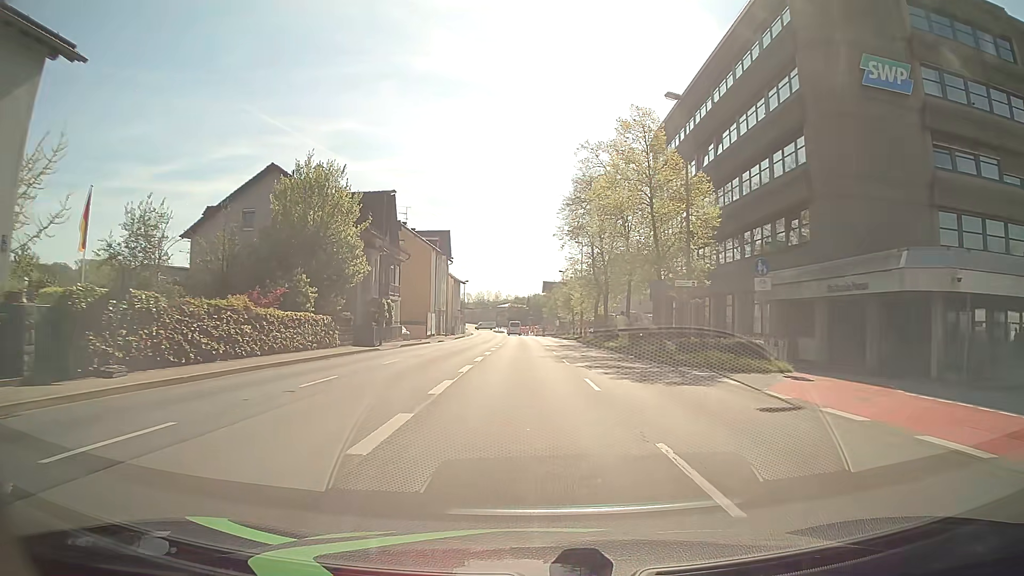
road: primary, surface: asphalt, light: Day
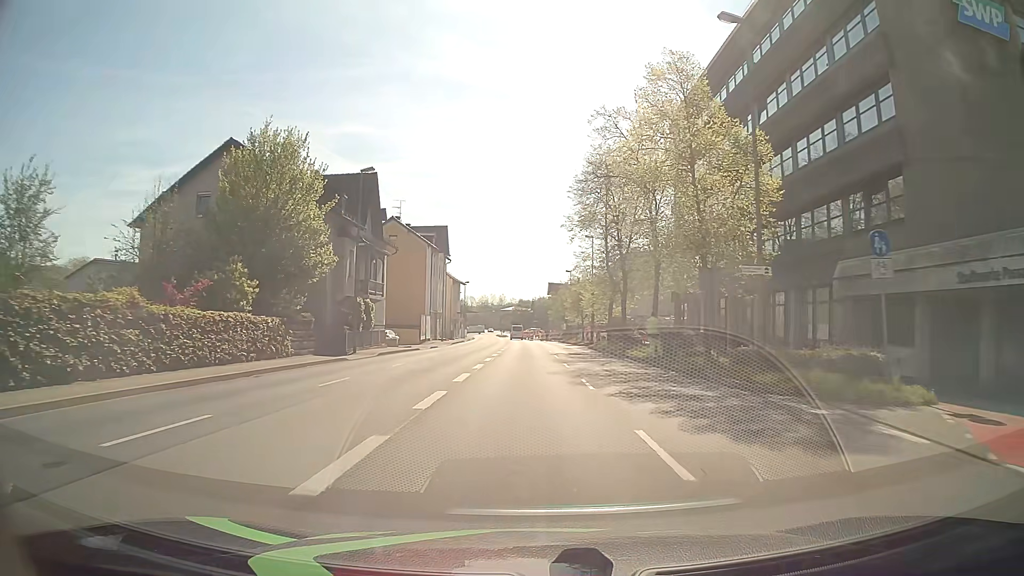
(+0.1, +7.7) m; 0°
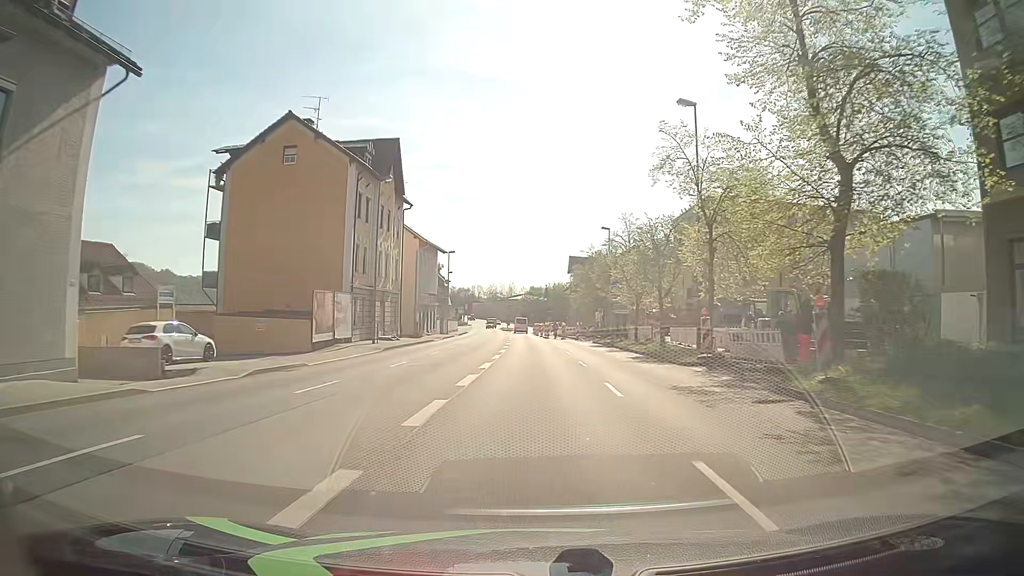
(-0.4, +38.4) m; -2°
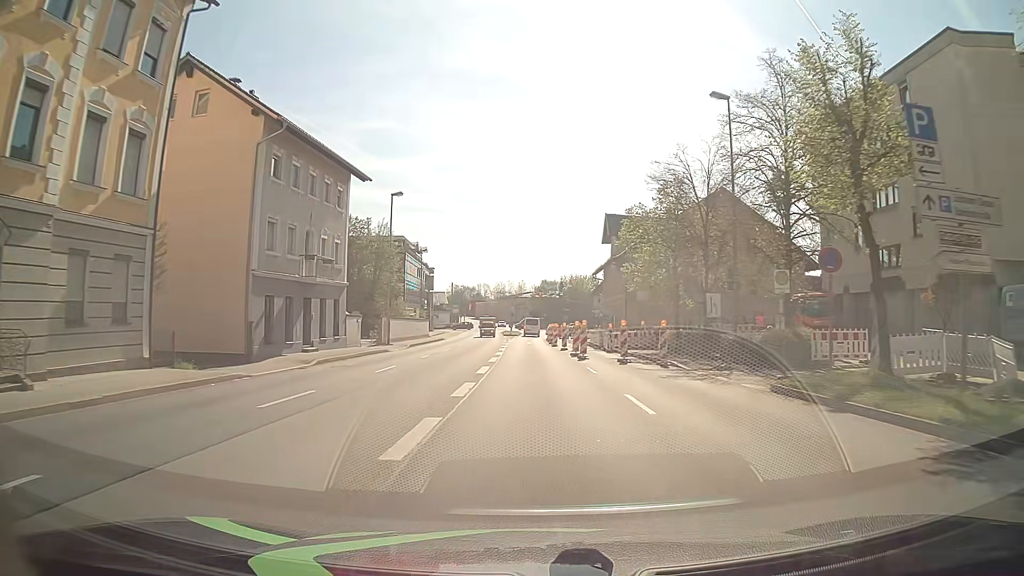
(+0.3, +38.4) m; 0°
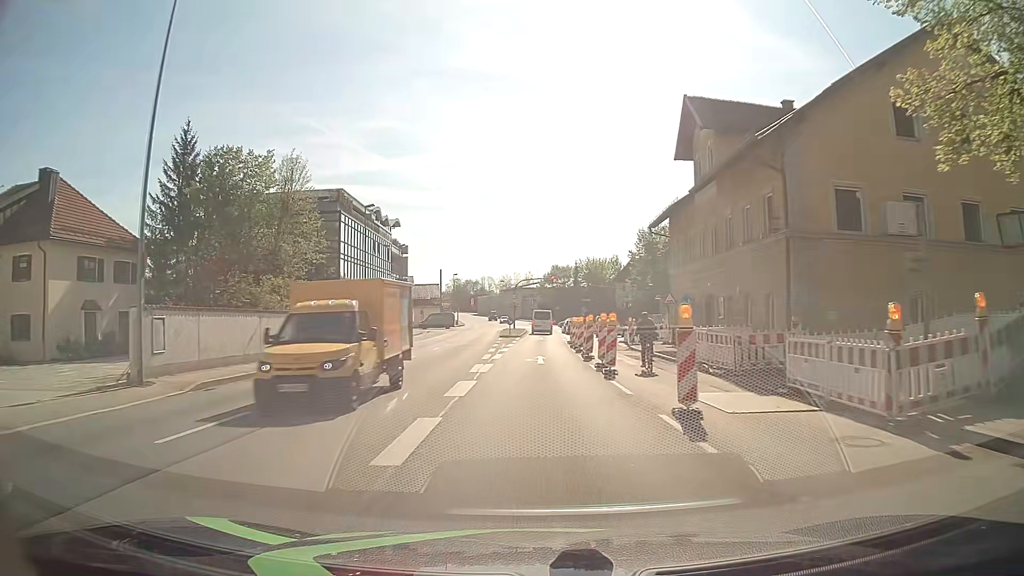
(-0.2, +30.4) m; 0°
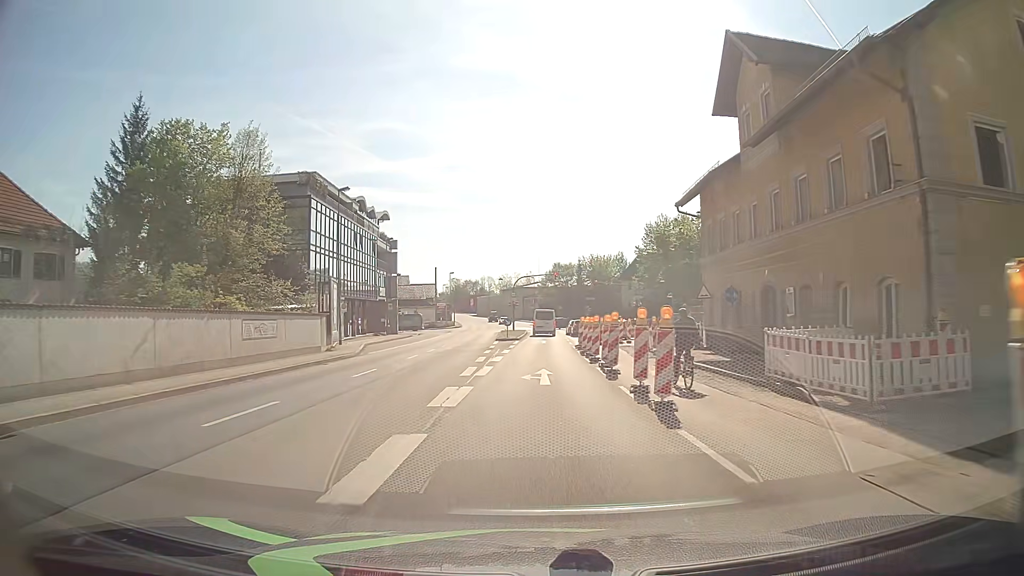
(0.0, +7.2) m; -1°
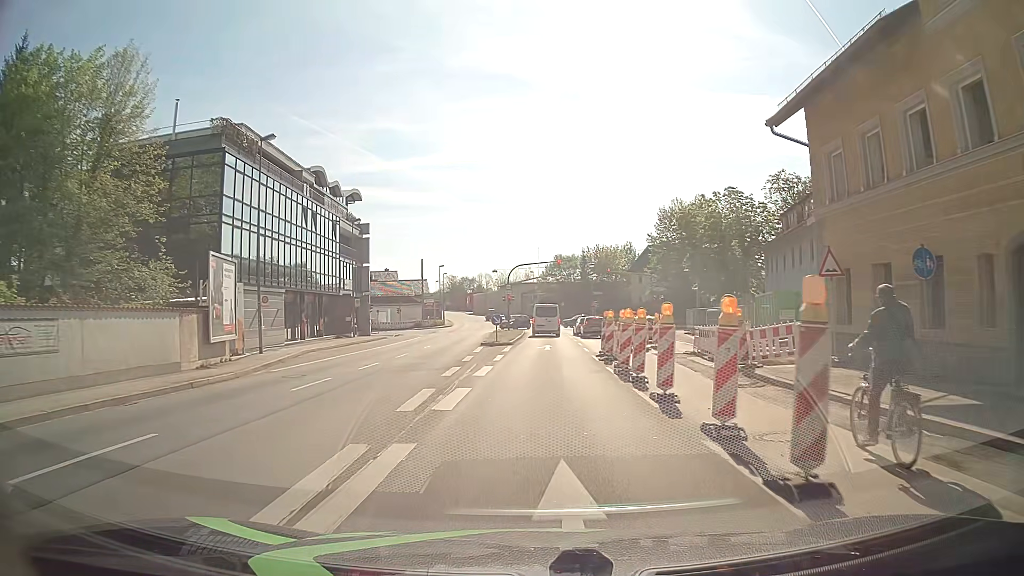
(0.0, +12.9) m; 0°
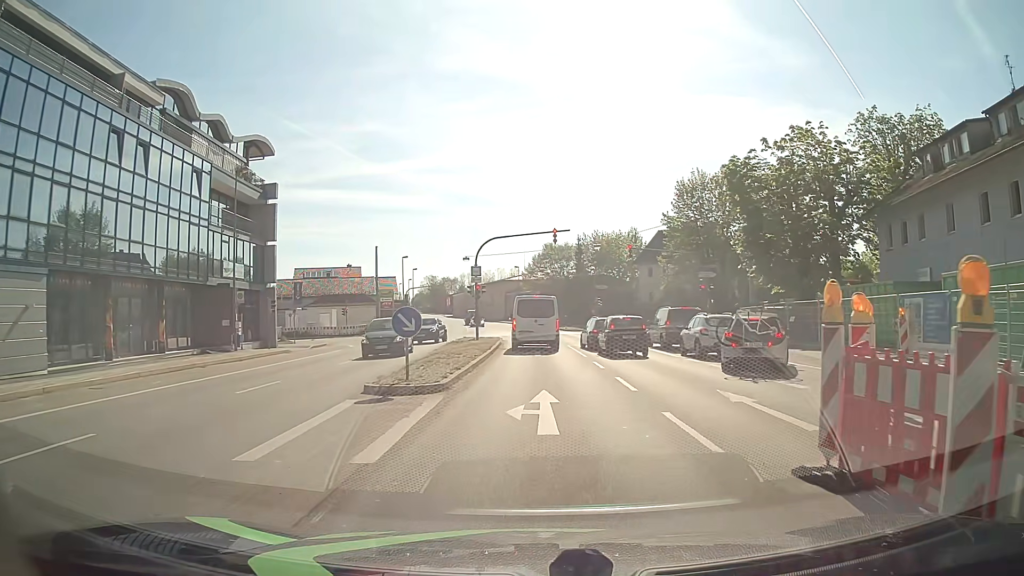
(+0.3, +21.1) m; +1°
